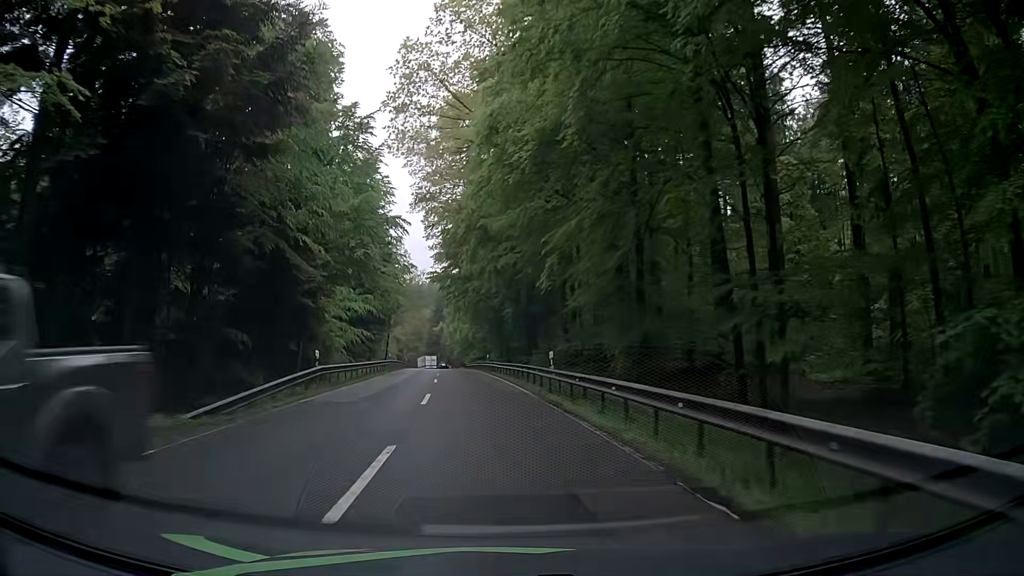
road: secondary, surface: asphalt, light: Day
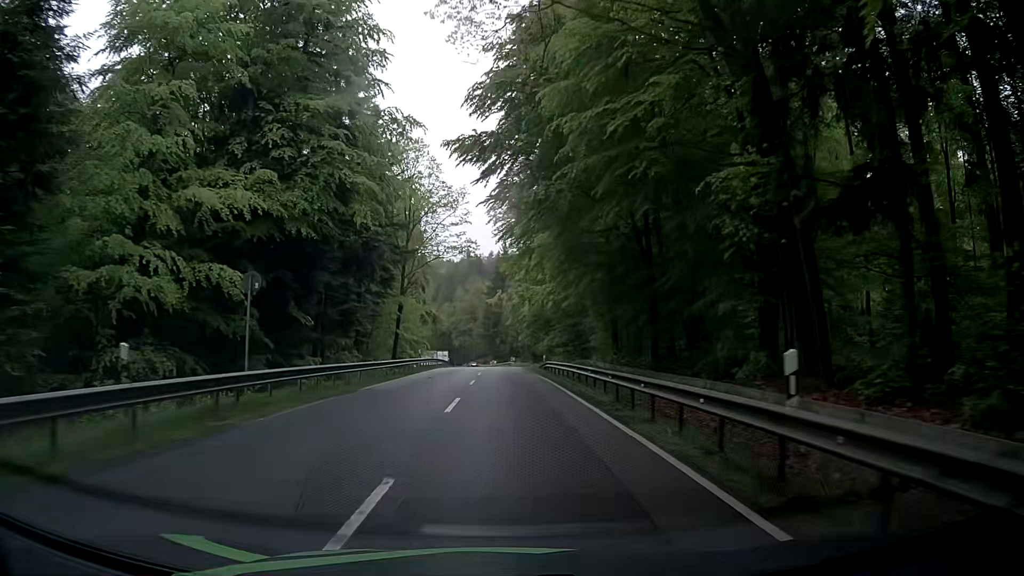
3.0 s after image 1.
(-3.9, +47.6) m; -6°
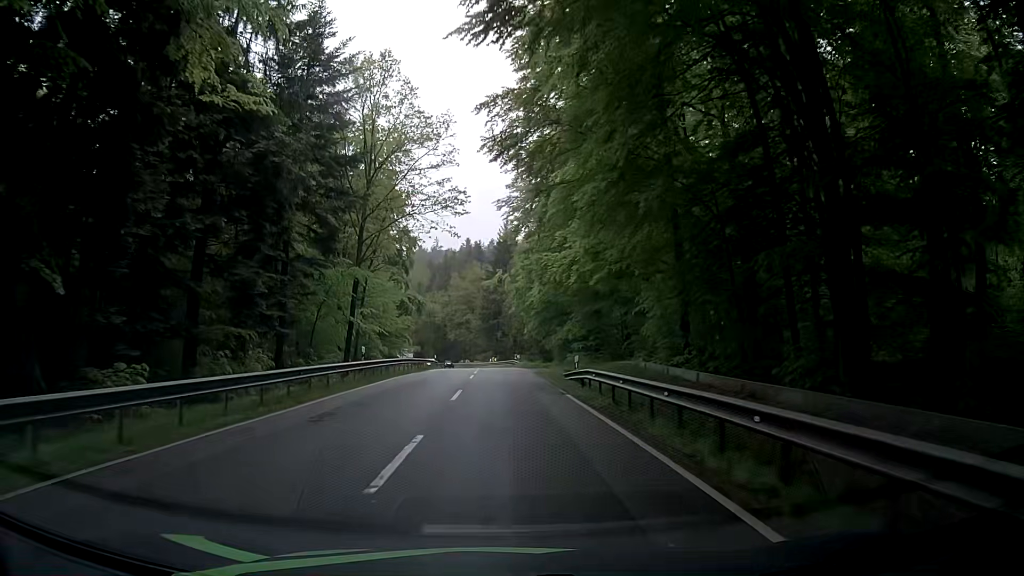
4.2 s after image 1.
(0.0, +18.2) m; 0°
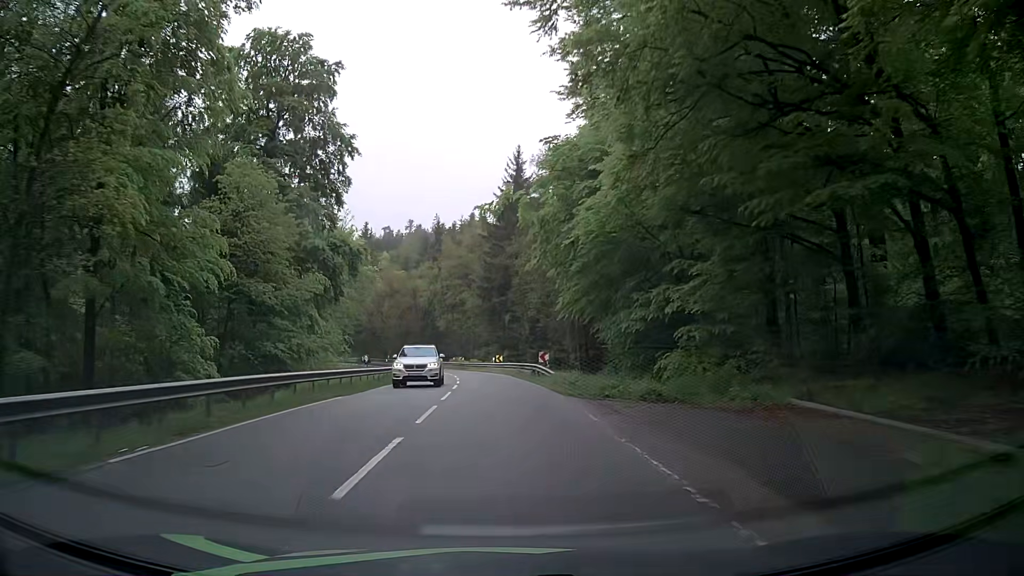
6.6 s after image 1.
(-0.3, +36.4) m; -1°
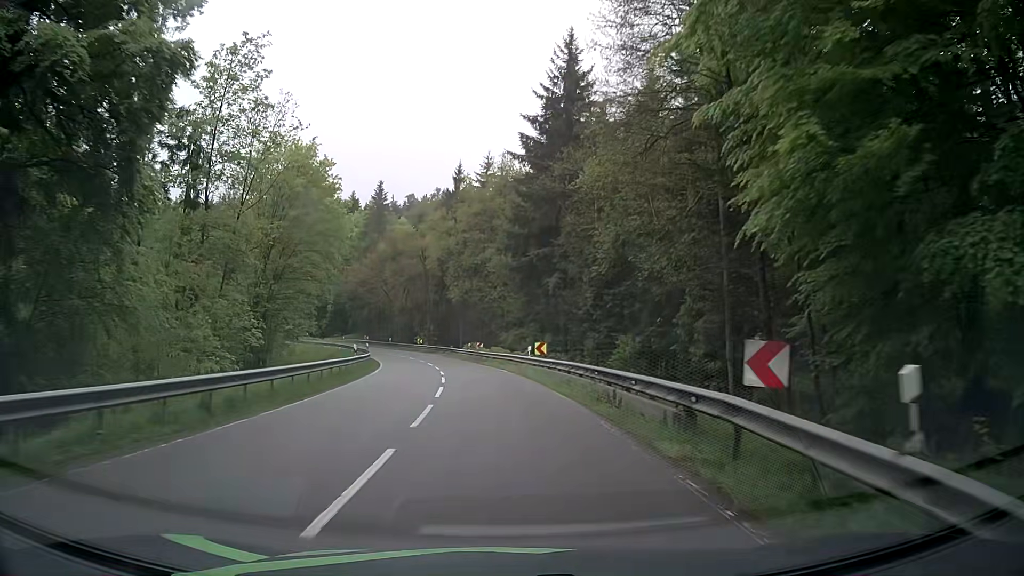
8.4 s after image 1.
(-0.6, +26.5) m; -3°
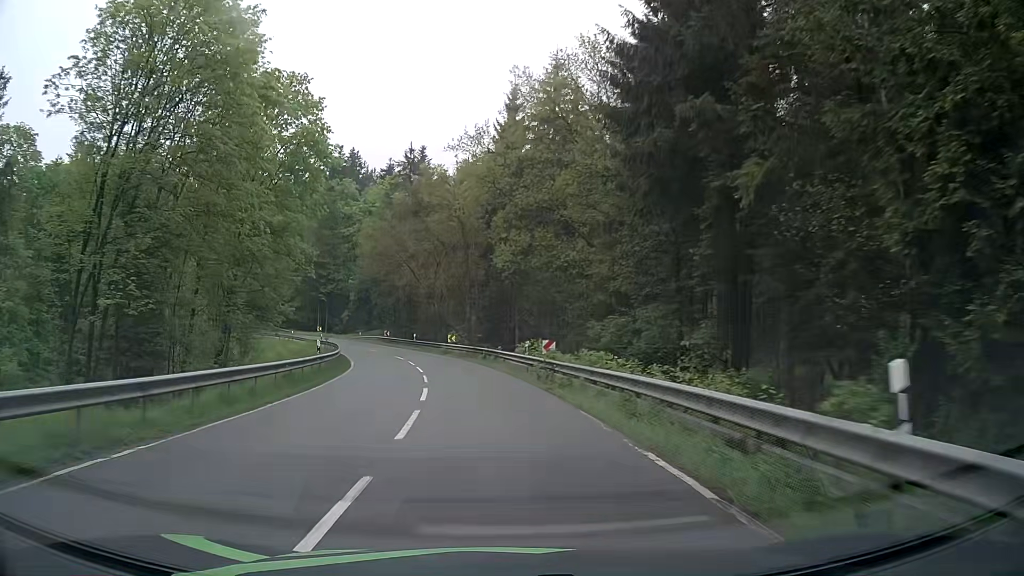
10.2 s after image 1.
(-1.0, +27.2) m; -5°
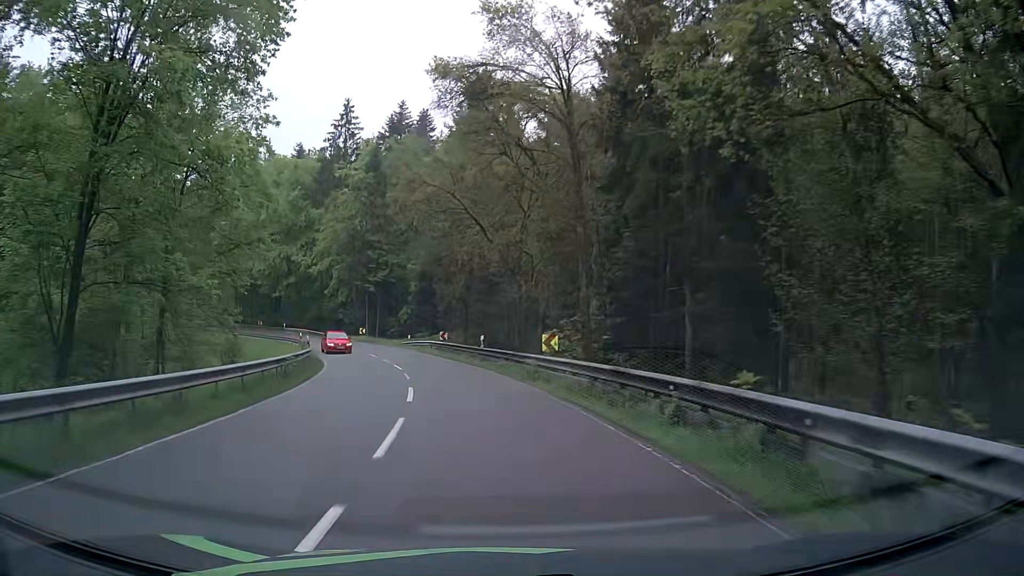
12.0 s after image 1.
(-2.0, +27.1) m; -9°
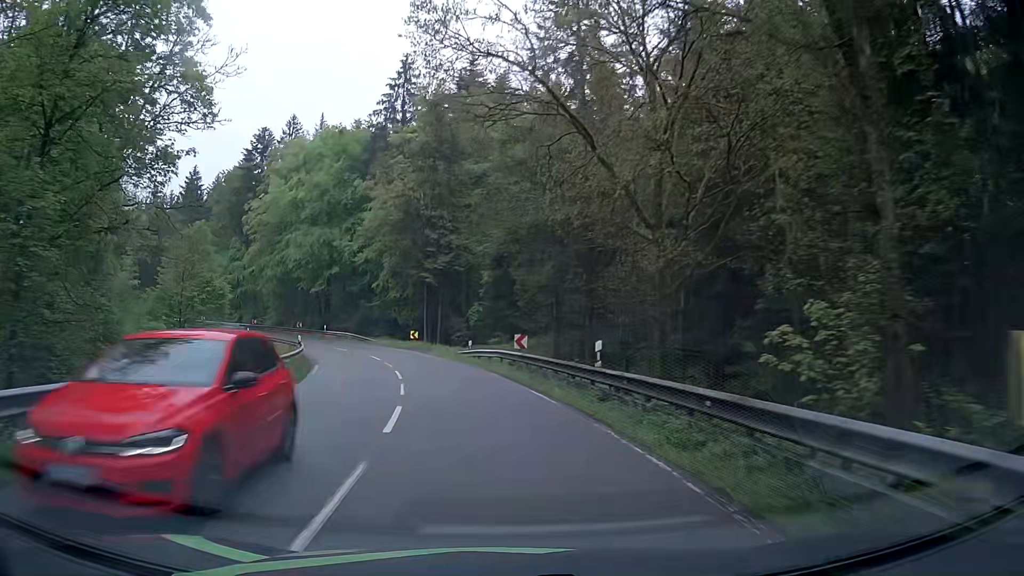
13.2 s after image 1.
(-1.0, +17.5) m; -7°
(0, +10) (-2, +20) (-4, +30) (-7, +39) (-11, +48) (-15, +57) (-21, +66) (-27, +73) (-34, +81) (-41, +88) m
